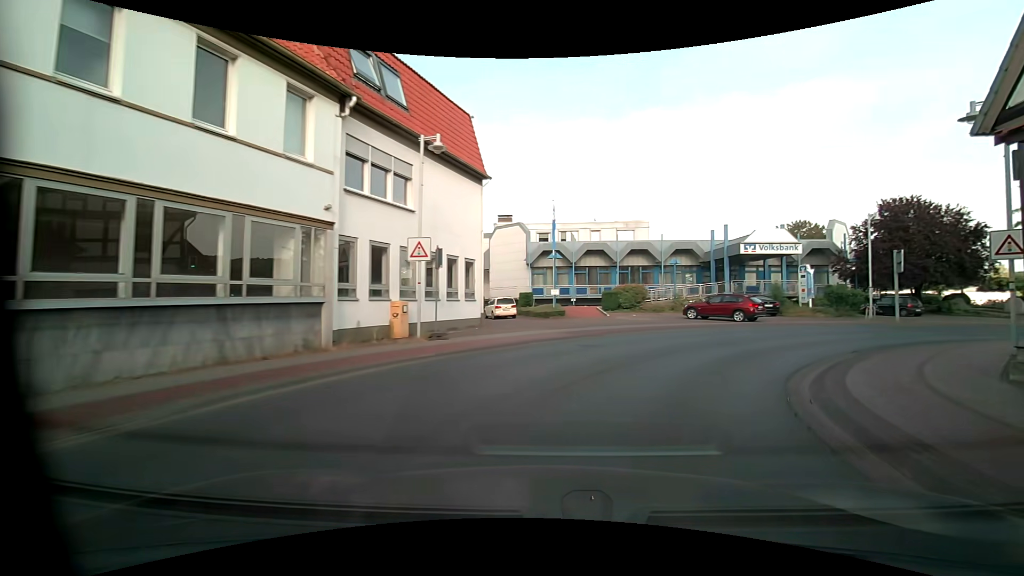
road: primary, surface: asphalt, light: Day
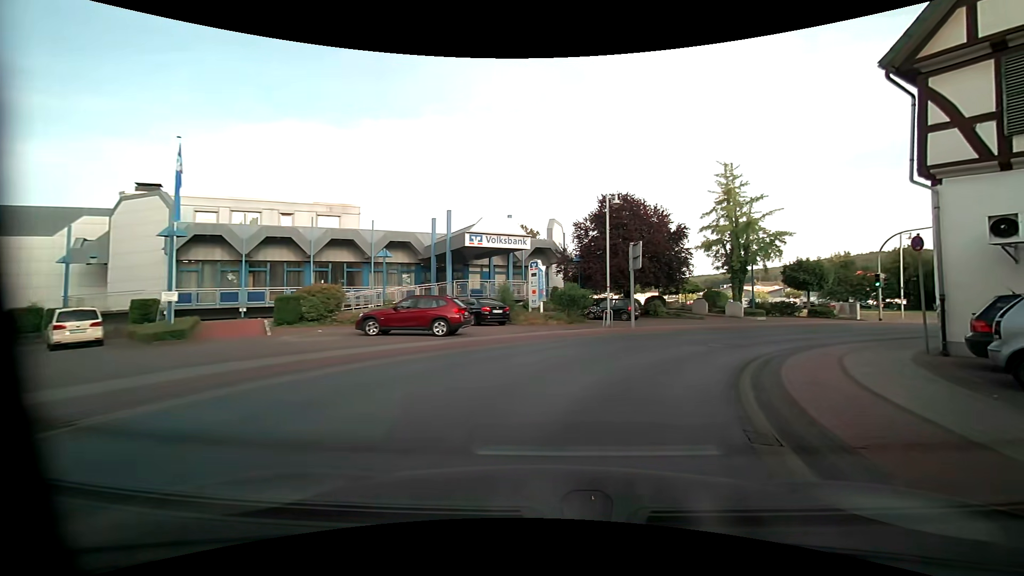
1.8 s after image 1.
(+3.0, +11.5) m; +29°
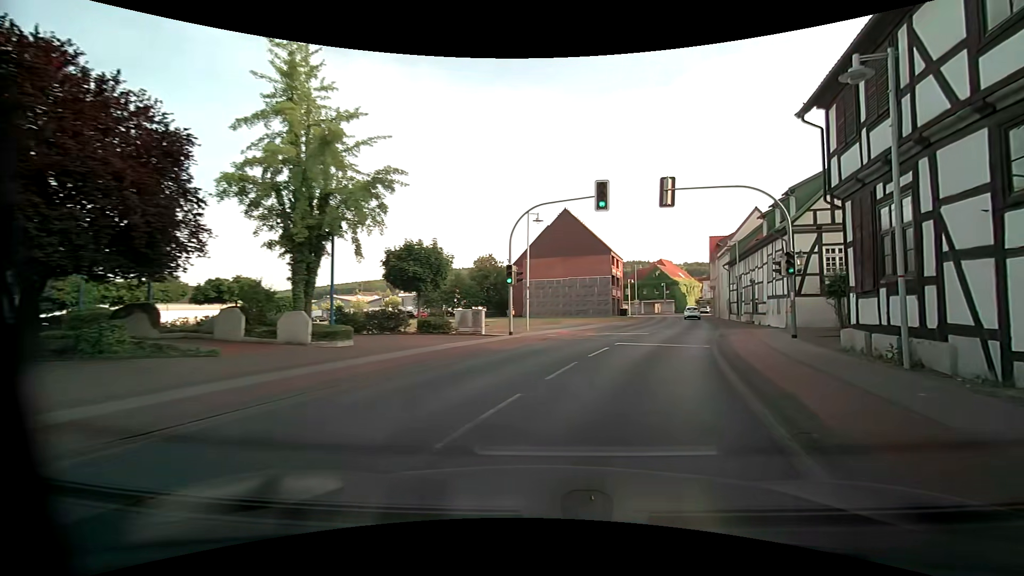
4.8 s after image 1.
(+6.9, +18.8) m; +43°
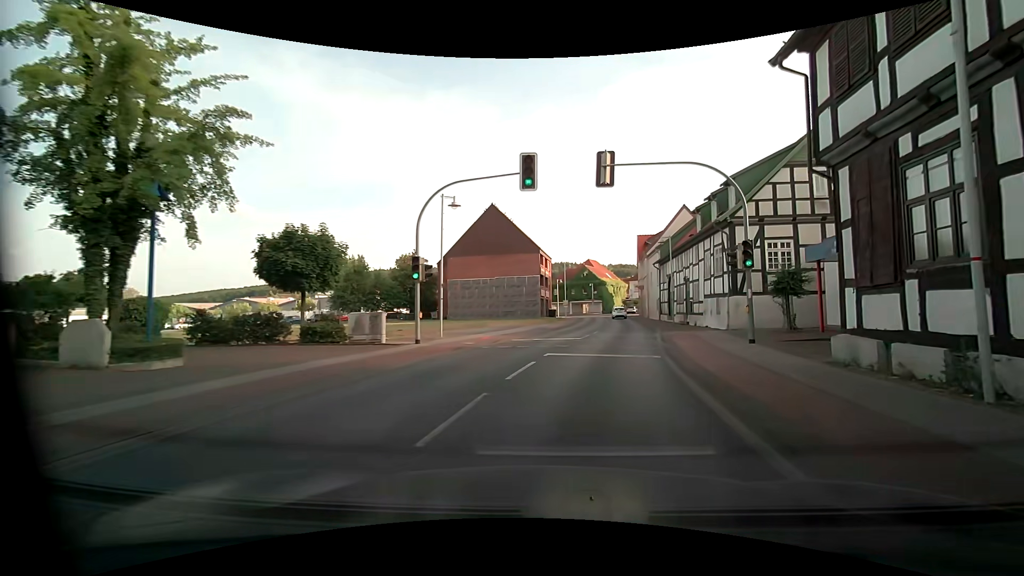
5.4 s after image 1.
(+0.3, +4.3) m; +8°
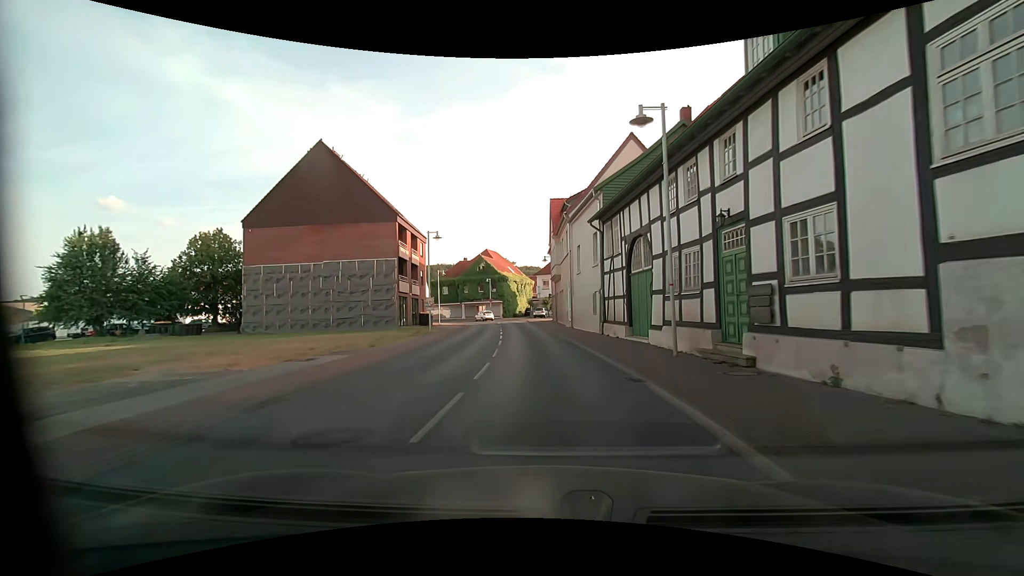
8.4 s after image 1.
(+3.7, +25.7) m; +11°
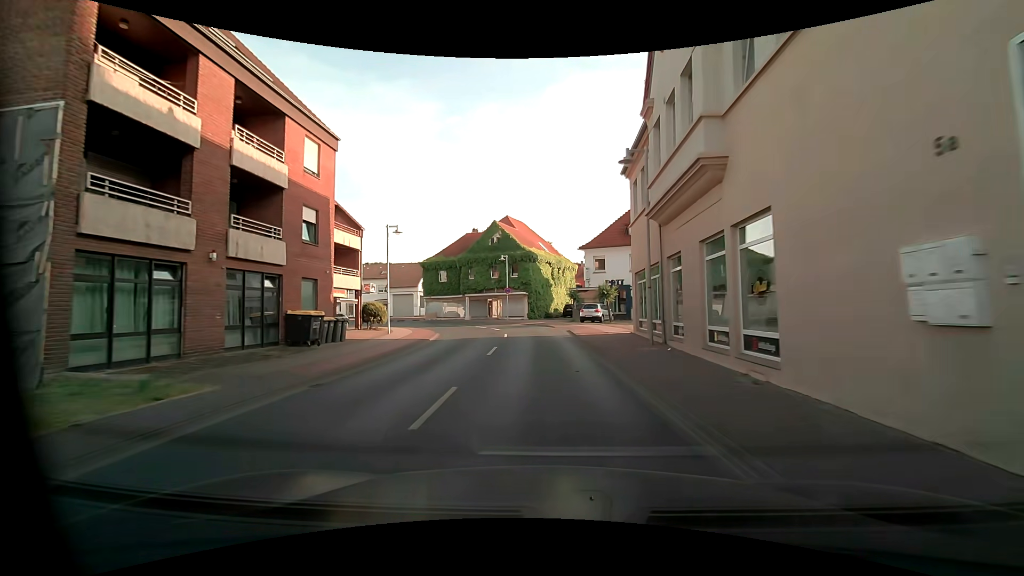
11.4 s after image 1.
(-1.2, +31.6) m; -4°
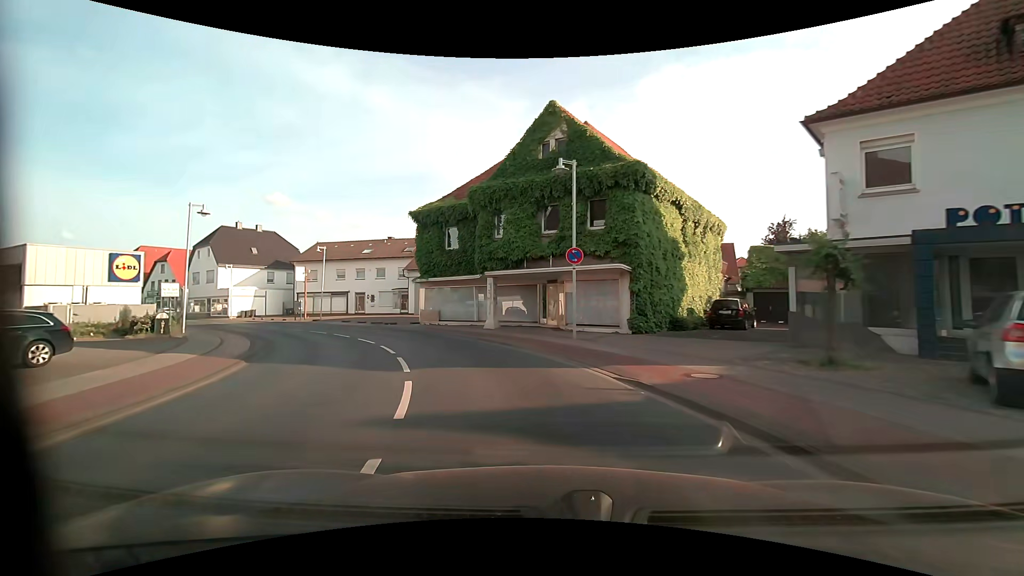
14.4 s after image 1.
(-1.4, +31.0) m; -10°
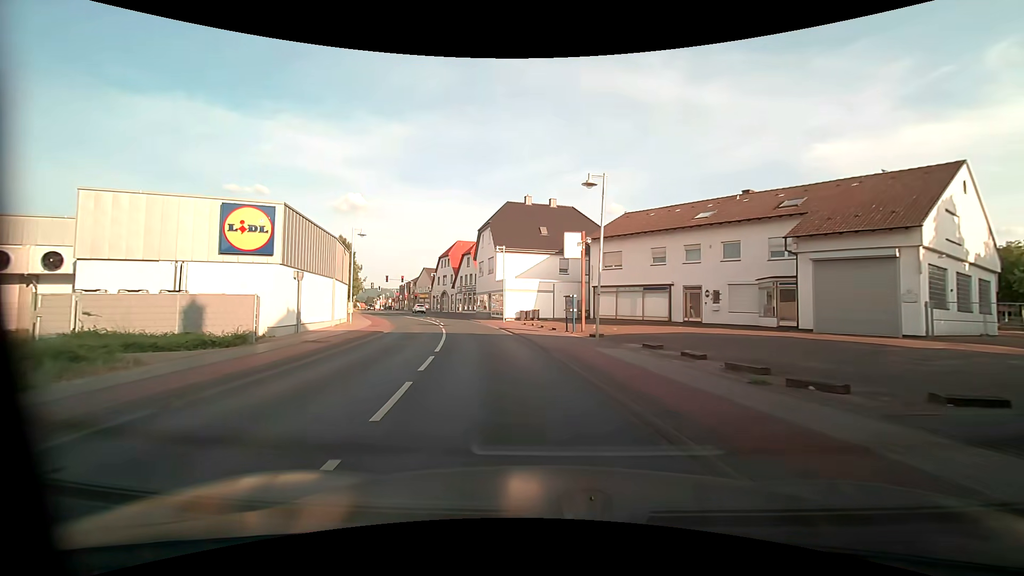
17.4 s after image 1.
(-8.4, +25.6) m; -37°
